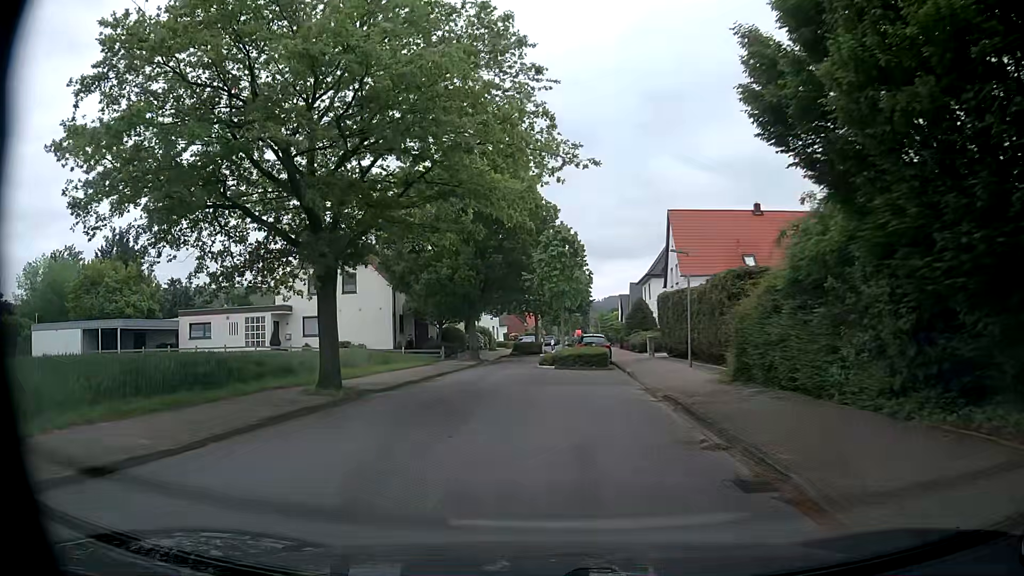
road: unclassified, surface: asphalt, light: Day
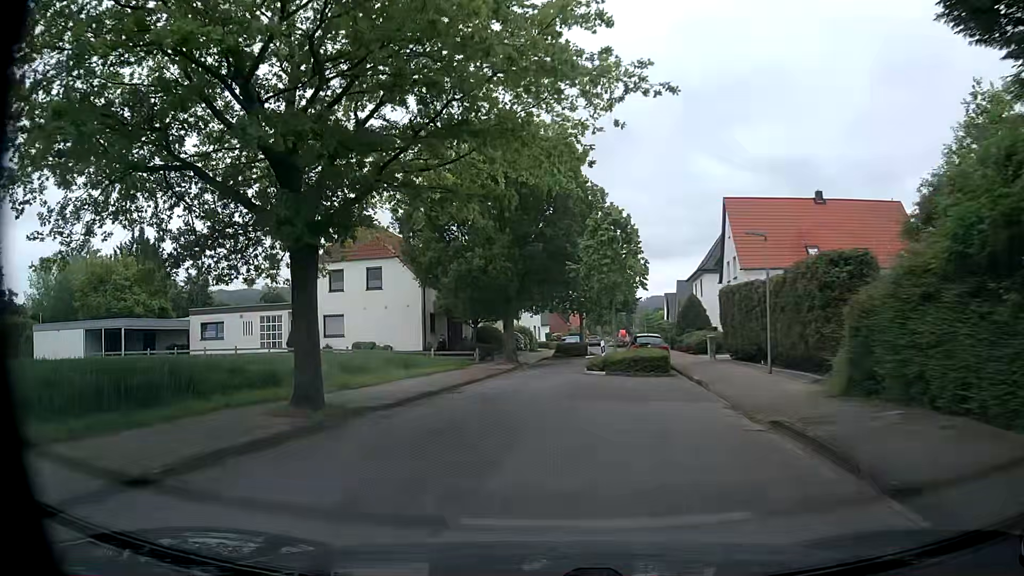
(-0.1, +4.4) m; -2°
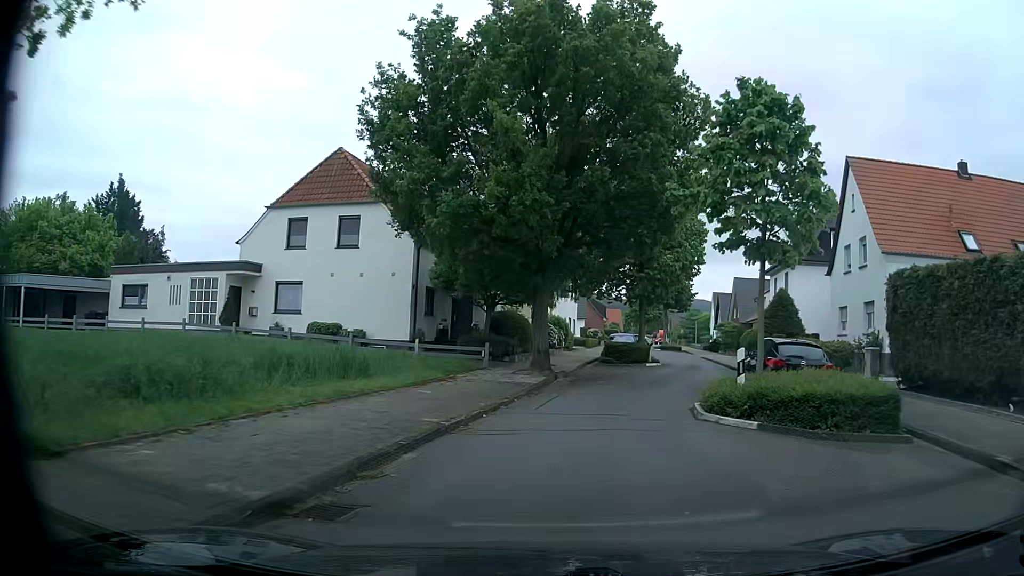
(-0.6, +13.6) m; -2°
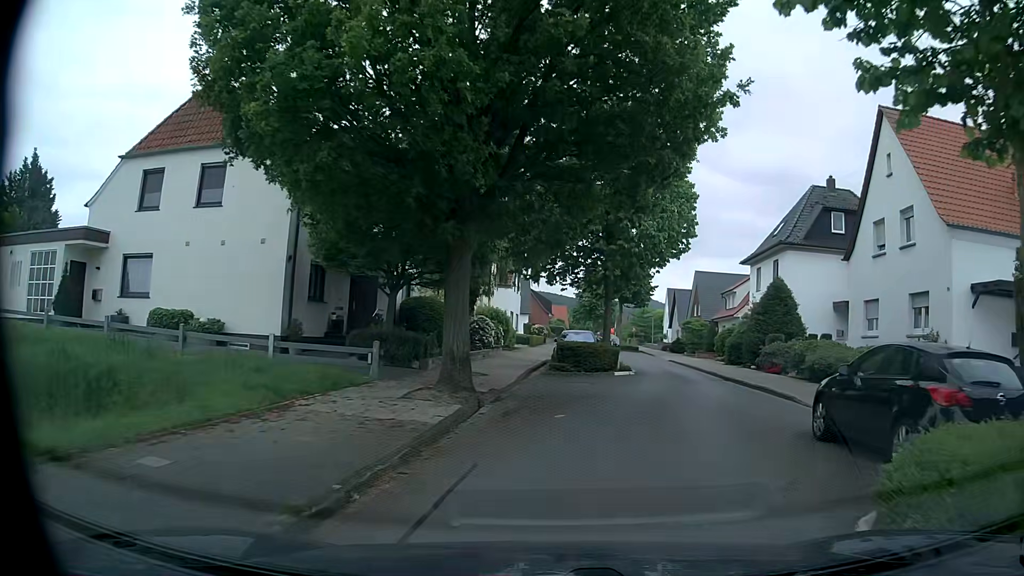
(+0.1, +8.6) m; +3°
(+1, +10) (+4, +20) (+6, +29) (+6, +39) (+7, +49) (+6, +59) (+5, +69) (+7, +79) (+9, +88) (+11, +98) m
